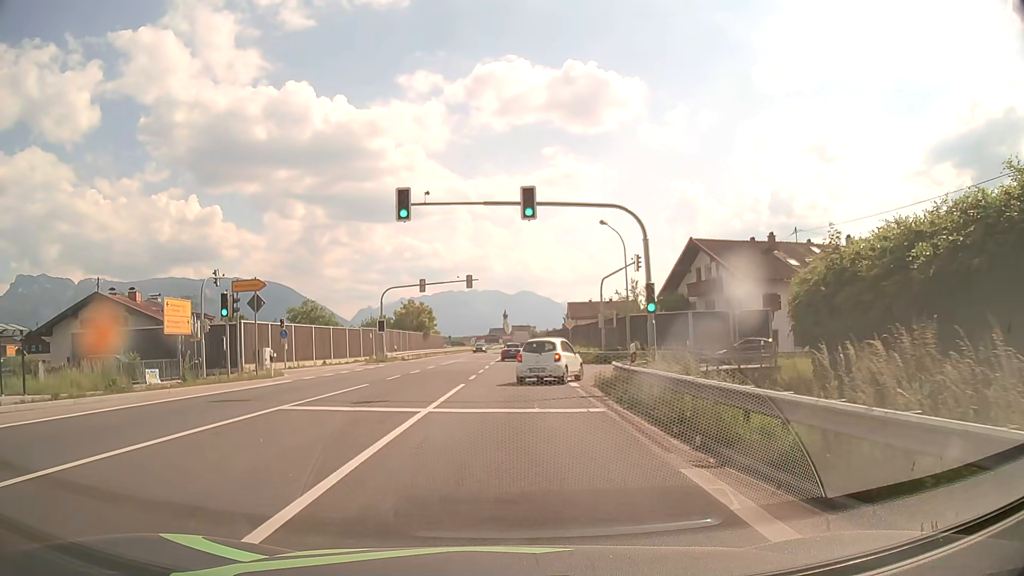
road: primary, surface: asphalt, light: Day
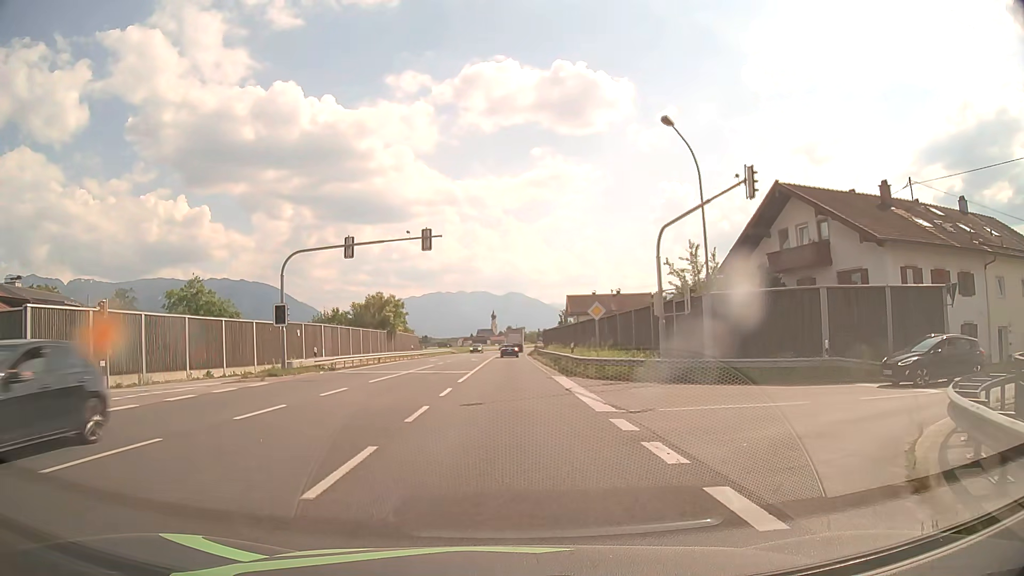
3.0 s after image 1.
(+0.3, +20.2) m; +1°
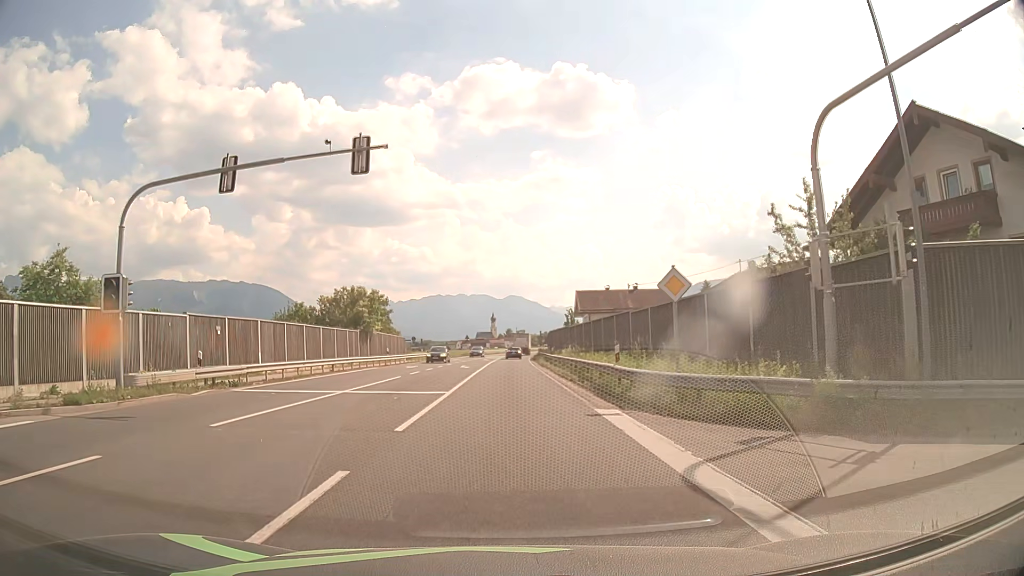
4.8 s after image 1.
(0.0, +13.9) m; 0°
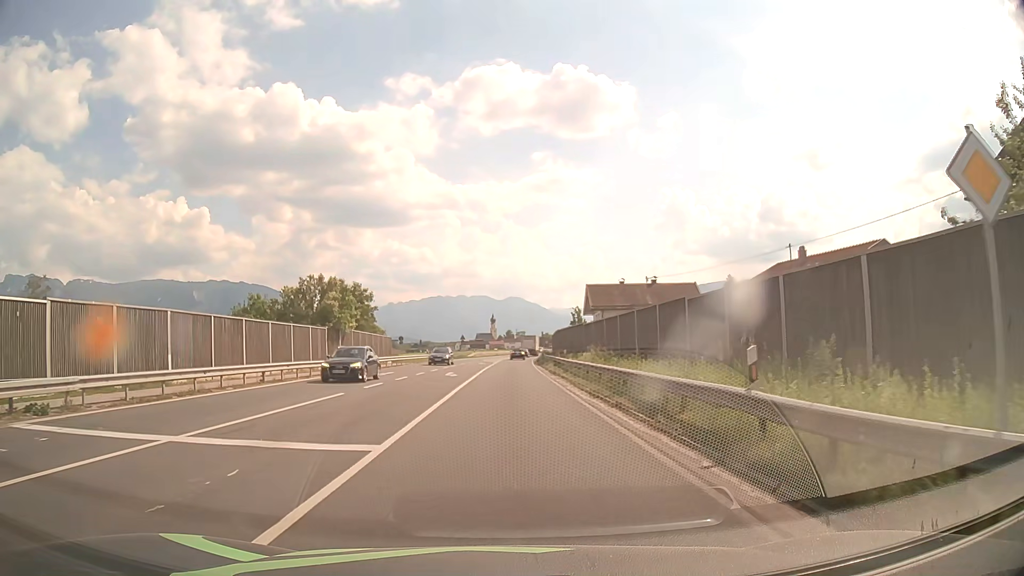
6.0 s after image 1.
(0.0, +11.2) m; 0°
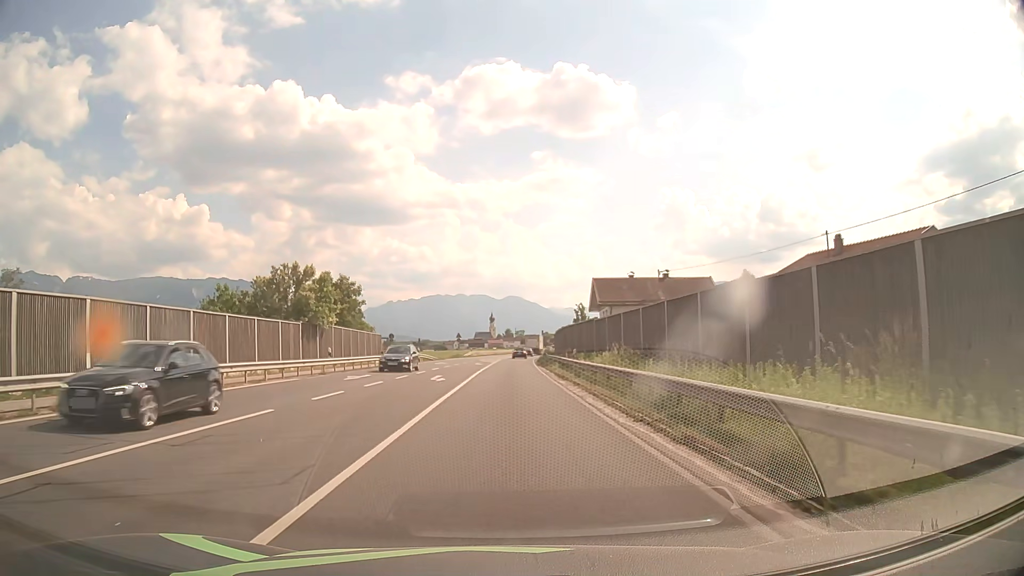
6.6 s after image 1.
(0.0, +6.3) m; 0°
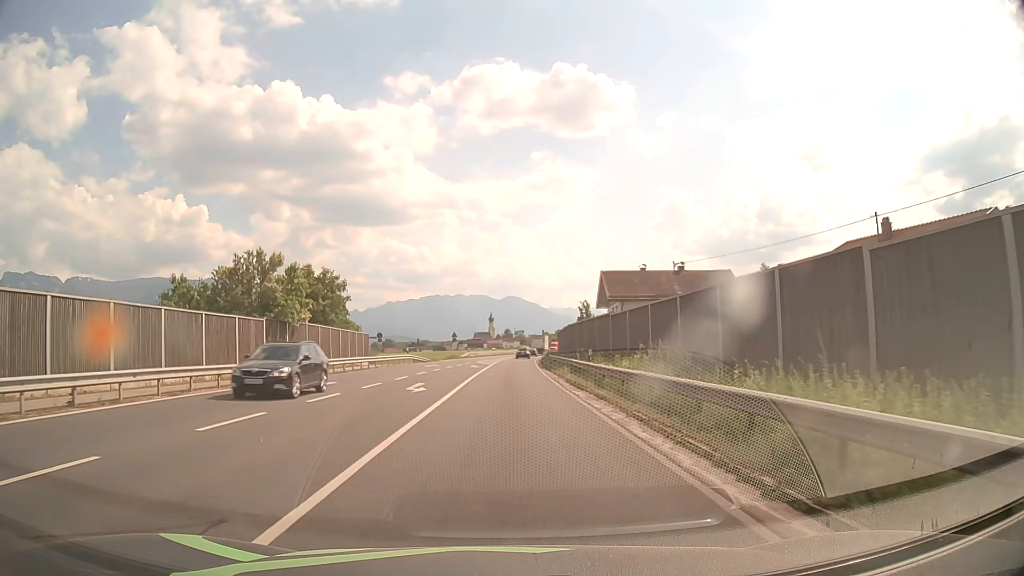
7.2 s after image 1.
(0.0, +6.7) m; 0°
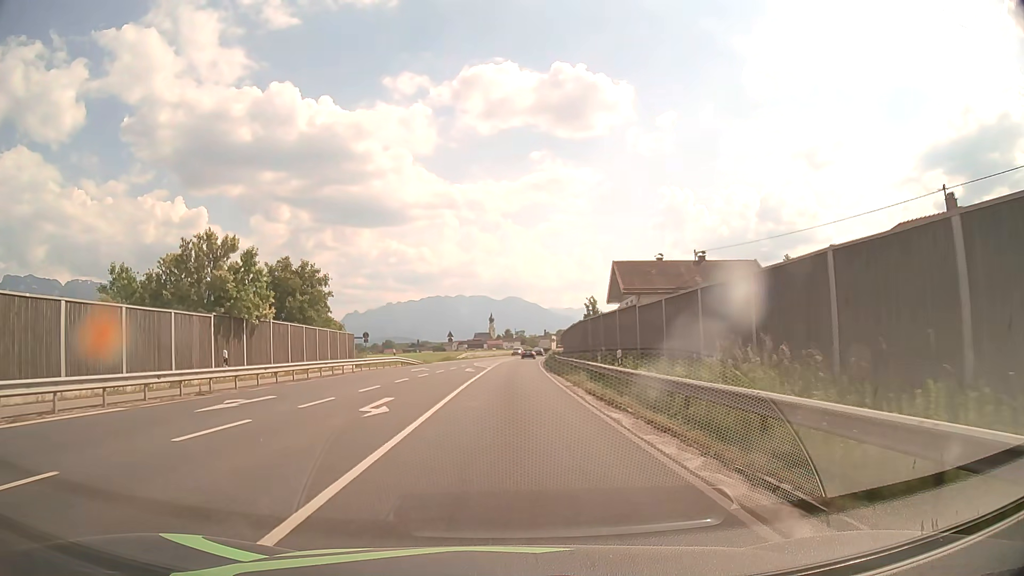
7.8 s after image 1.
(0.0, +7.1) m; 0°
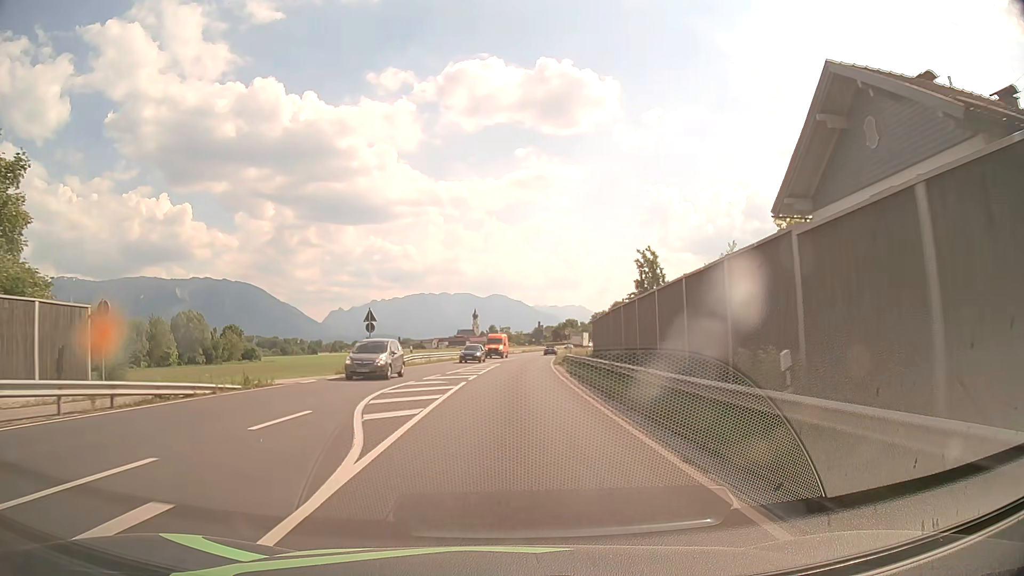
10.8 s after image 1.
(+0.3, +41.2) m; +1°
(0, +10) (0, +20) (0, +30) (+1, +40) (+1, +50) (+2, +60) (+3, +70) (+4, +80) (+5, +90) (+7, +100) m
